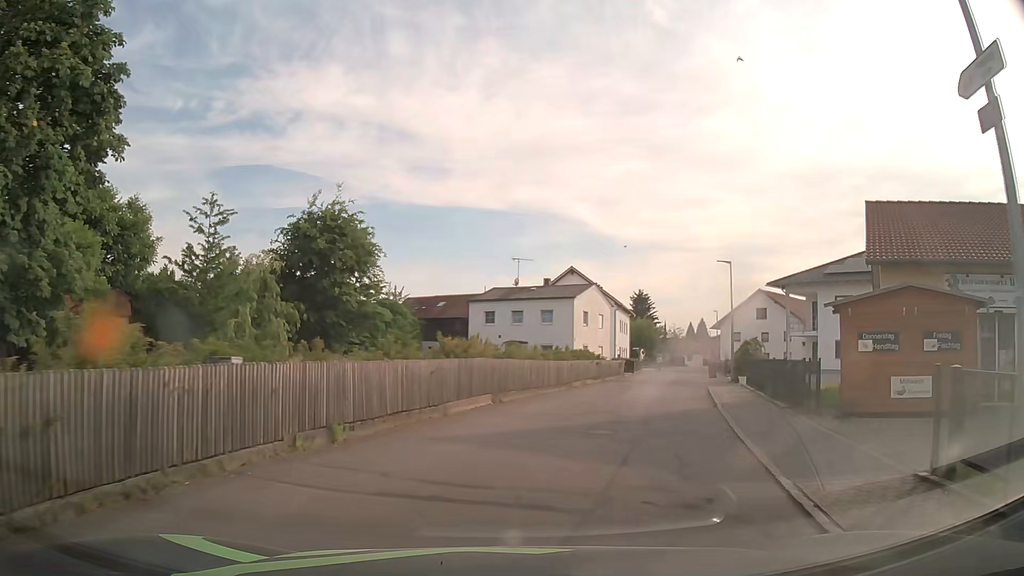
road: residential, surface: asphalt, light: Day
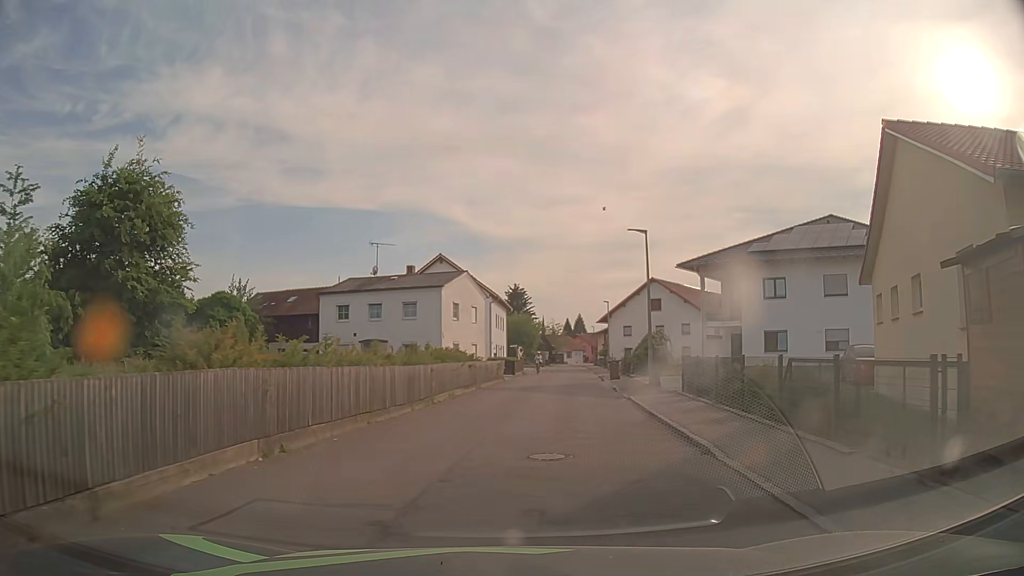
(+0.7, +8.6) m; +9°
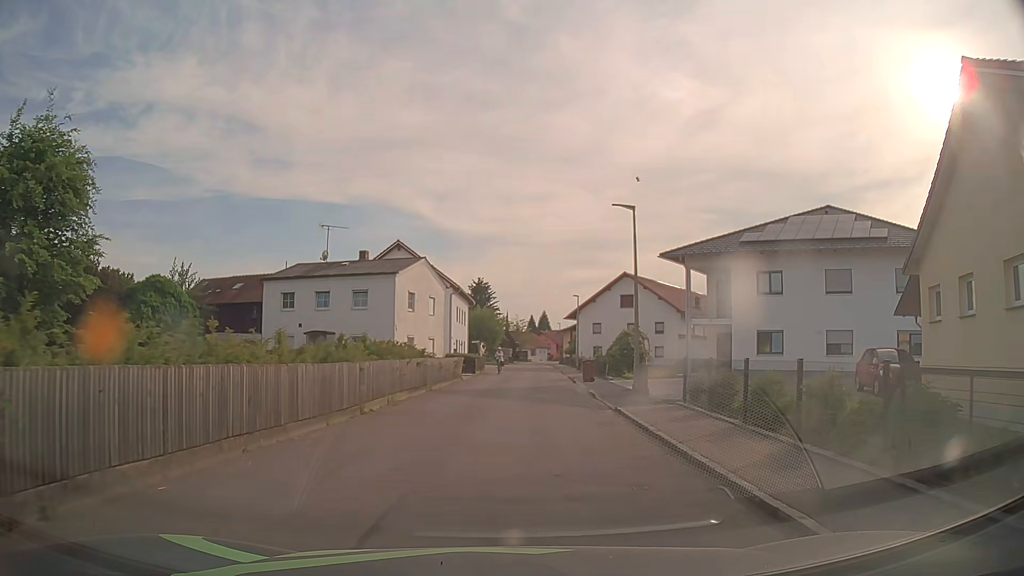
(+0.1, +4.5) m; +2°
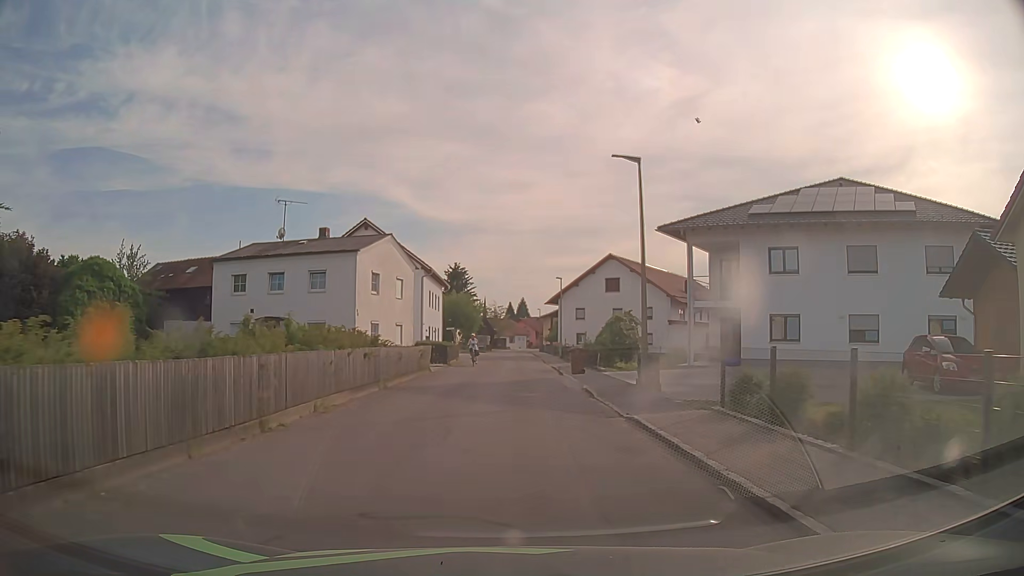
(+0.2, +4.7) m; +3°
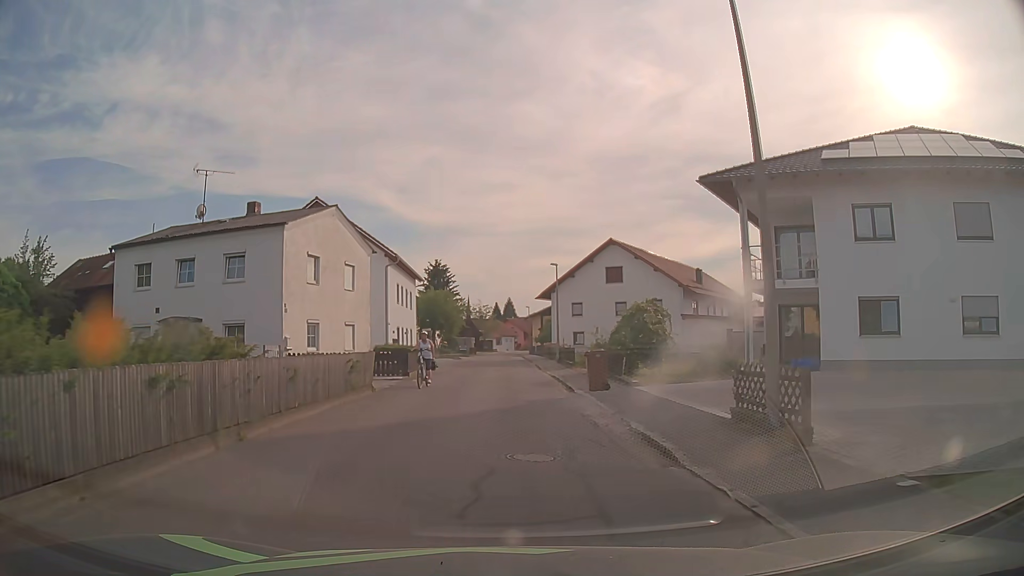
(+0.1, +9.5) m; +1°
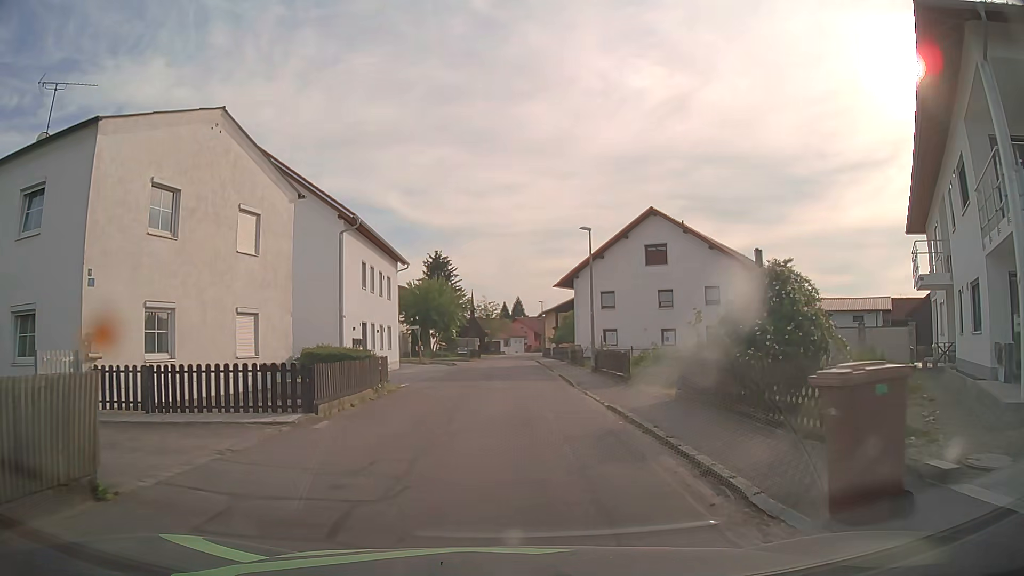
(0.0, +13.4) m; -1°
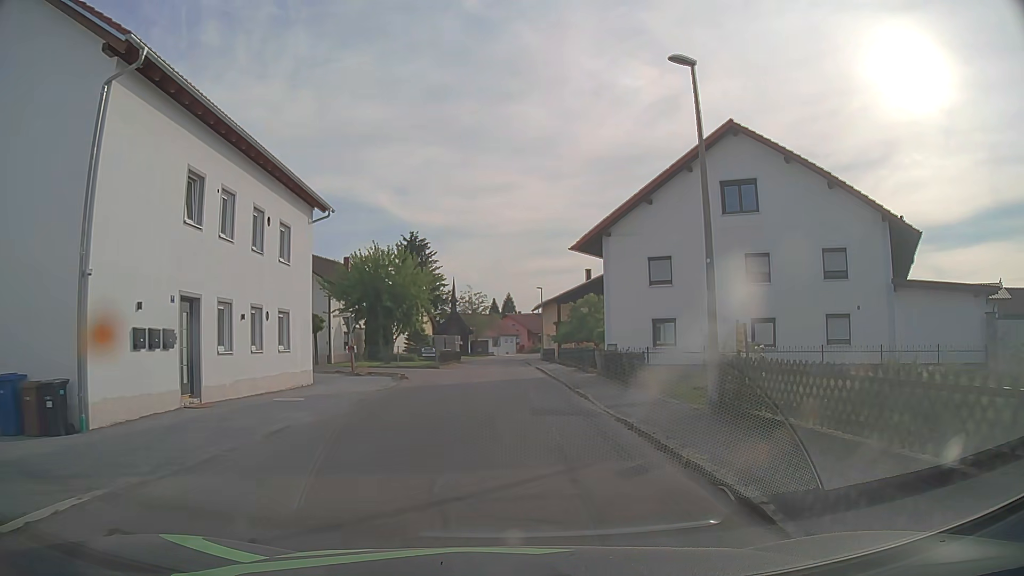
(+0.1, +17.8) m; 0°
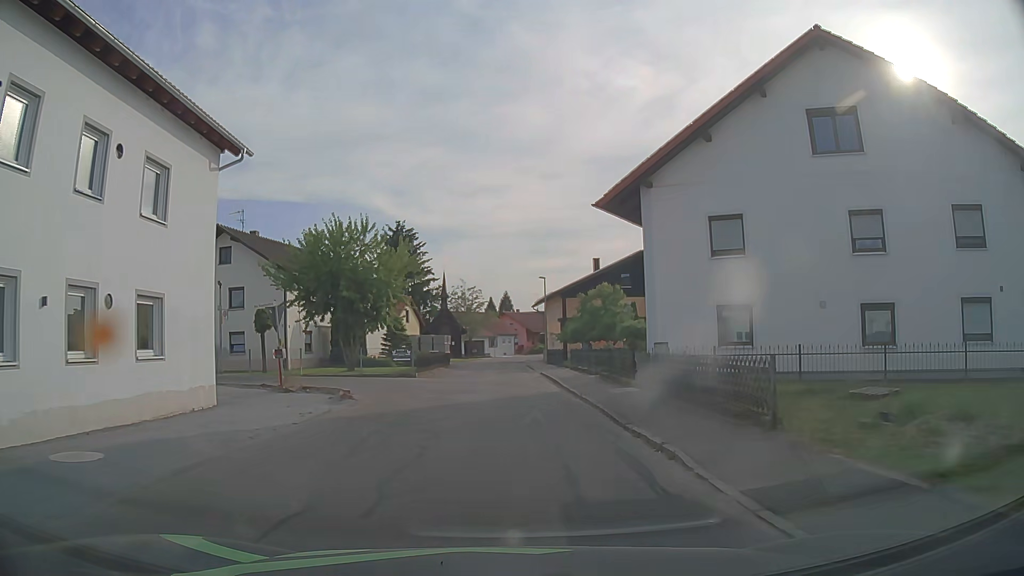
(+0.1, +8.8) m; 0°
(0, +10) (0, +20) (0, +30) (0, +40) (0, +50) (0, +60) (+1, +70) (+2, +80) (+4, +90) (+7, +99) m
